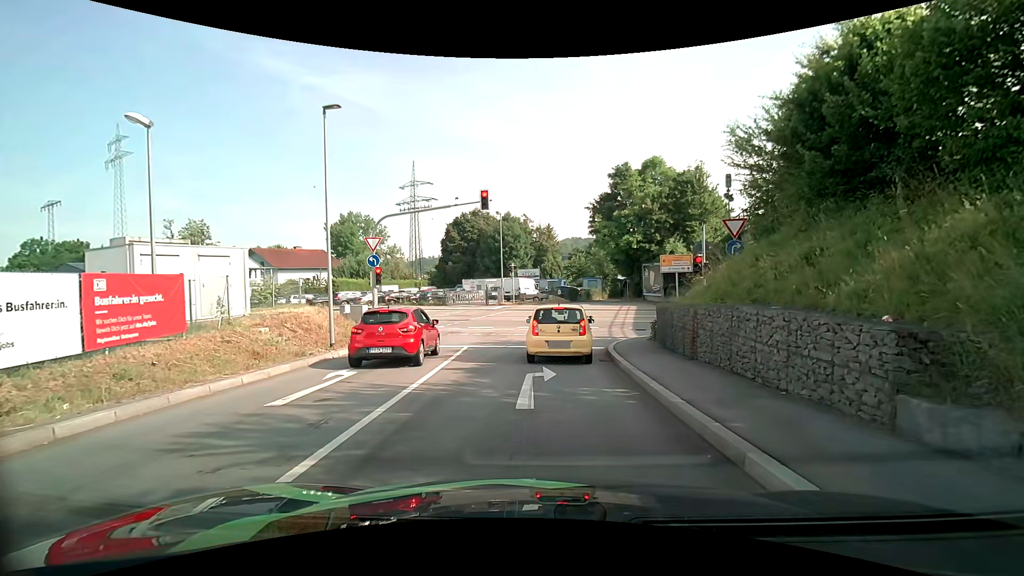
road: primary_link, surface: asphalt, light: Day
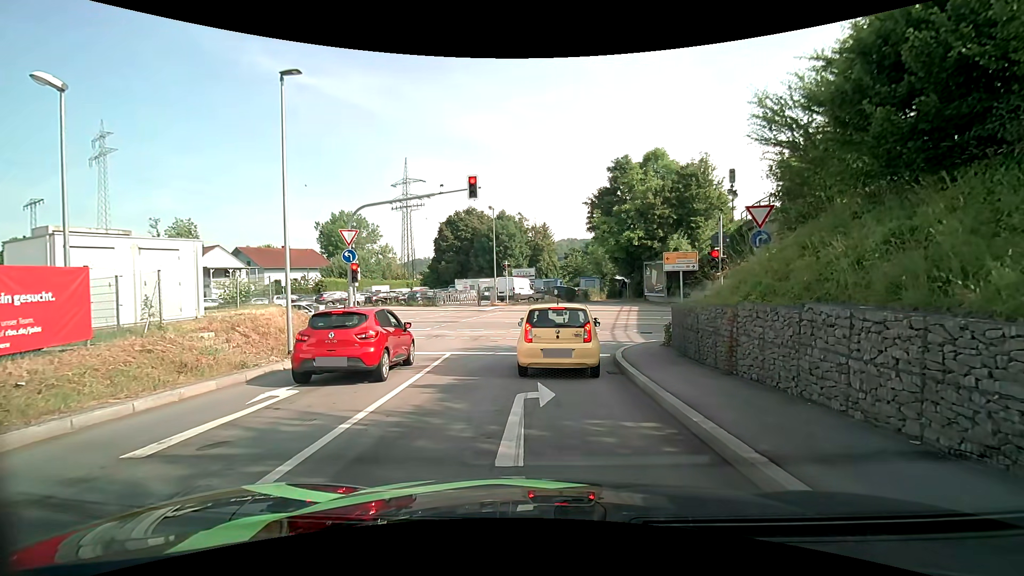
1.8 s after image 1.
(+0.1, +2.4) m; +3°
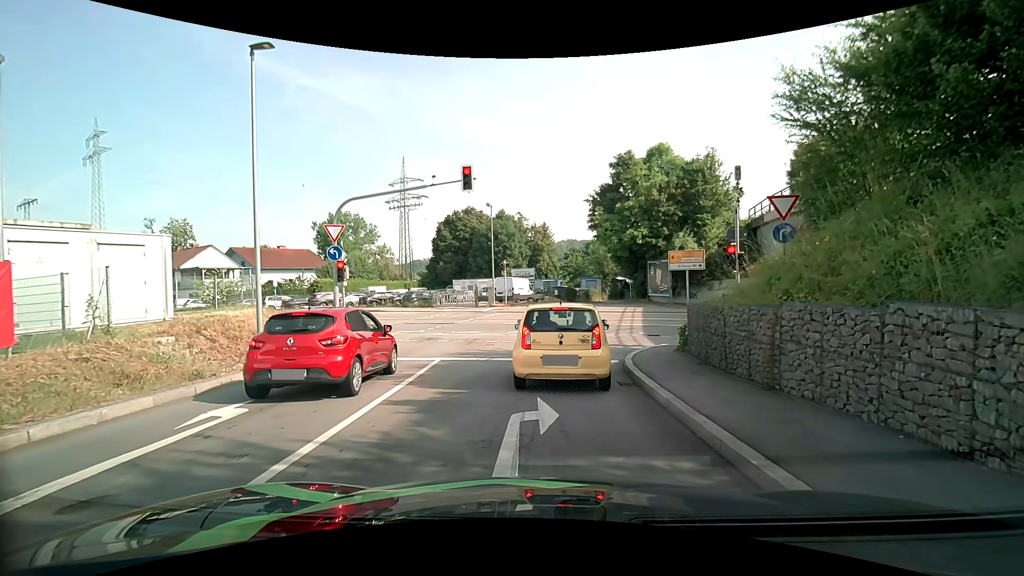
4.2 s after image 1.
(0.0, +1.5) m; 0°
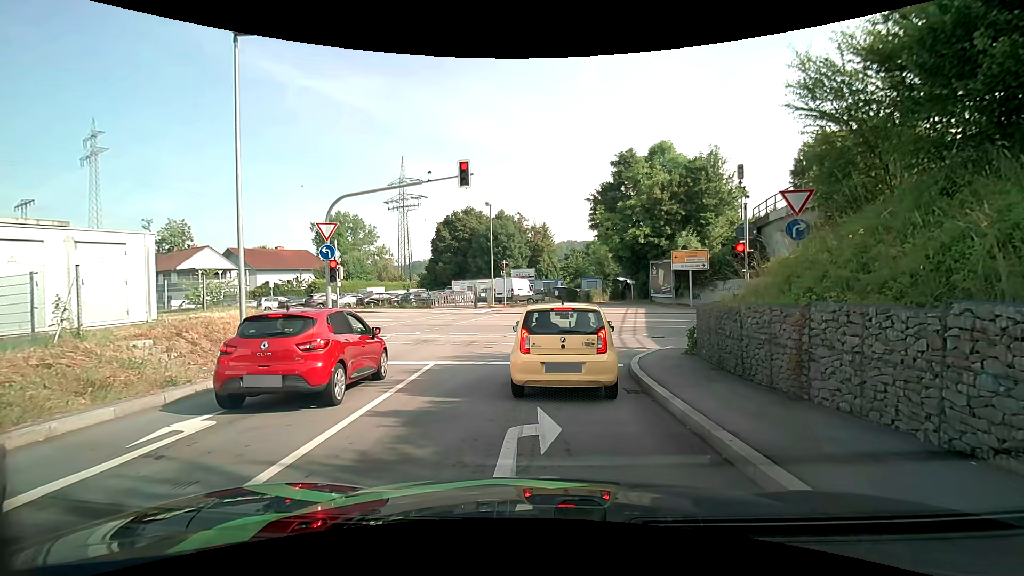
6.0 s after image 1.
(0.0, +0.7) m; 0°
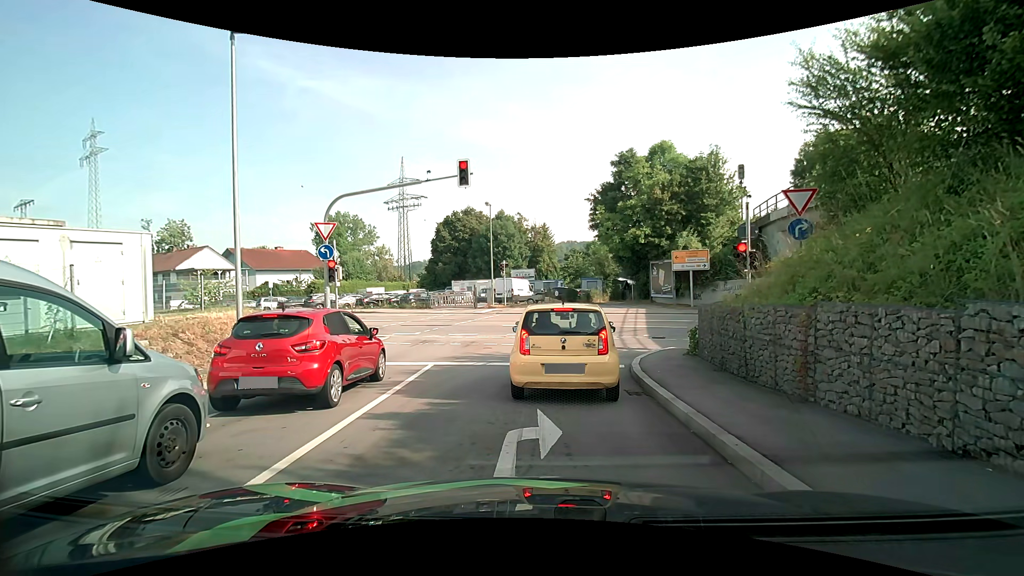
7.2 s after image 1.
(0.0, +0.2) m; 0°
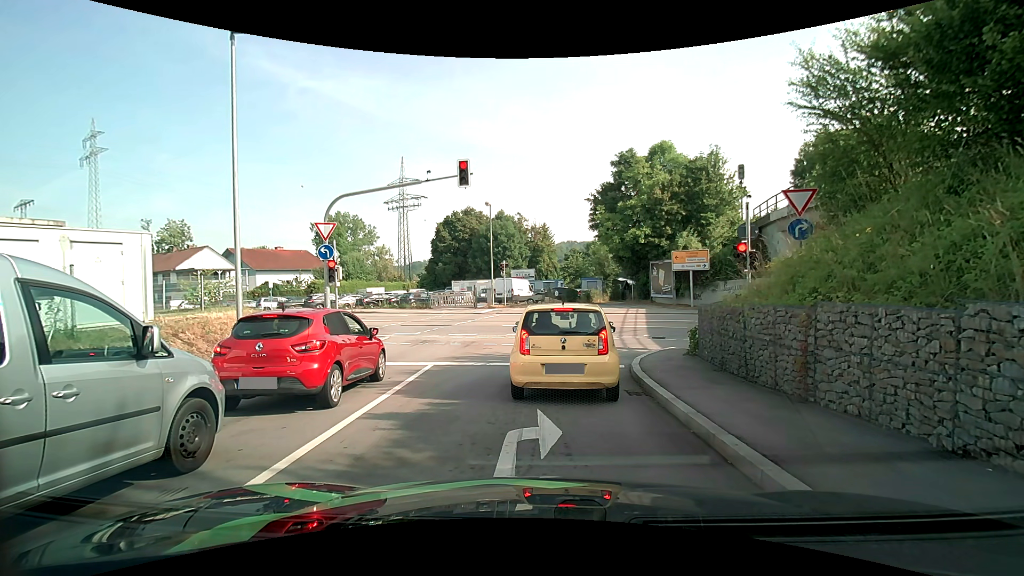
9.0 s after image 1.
(0.0, 0.0) m; 0°
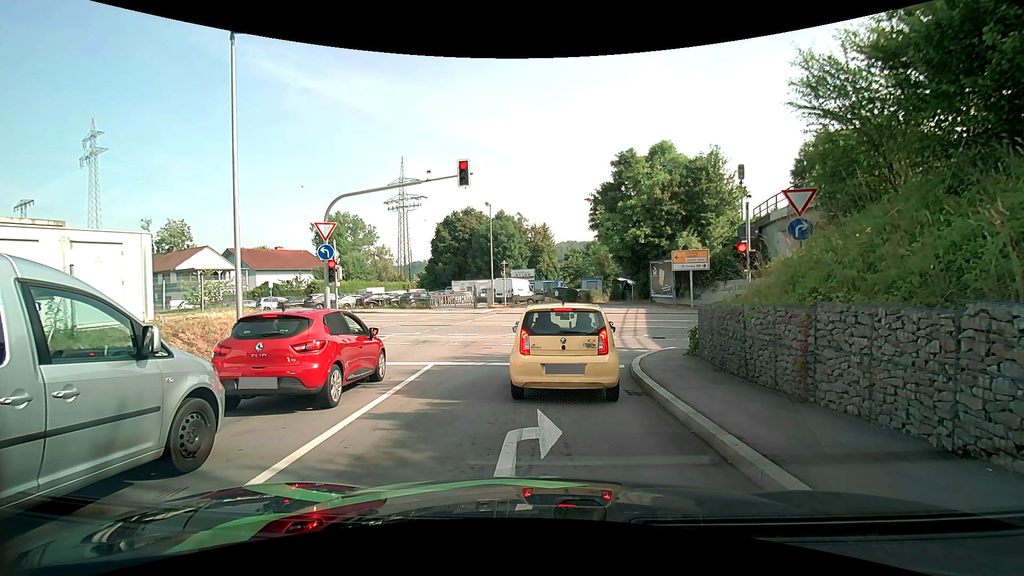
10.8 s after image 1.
(0.0, 0.0) m; 0°
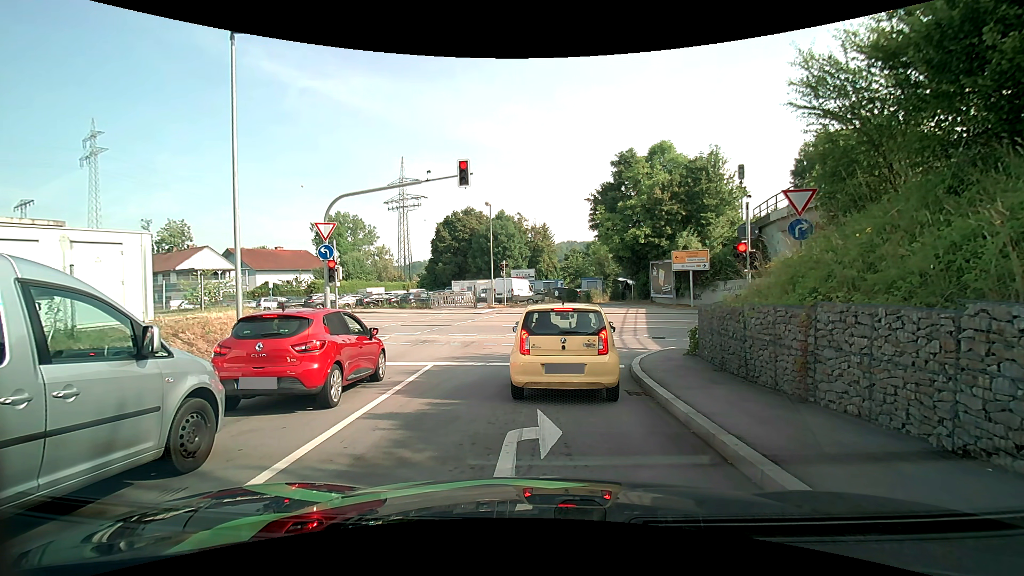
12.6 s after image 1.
(0.0, 0.0) m; 0°
